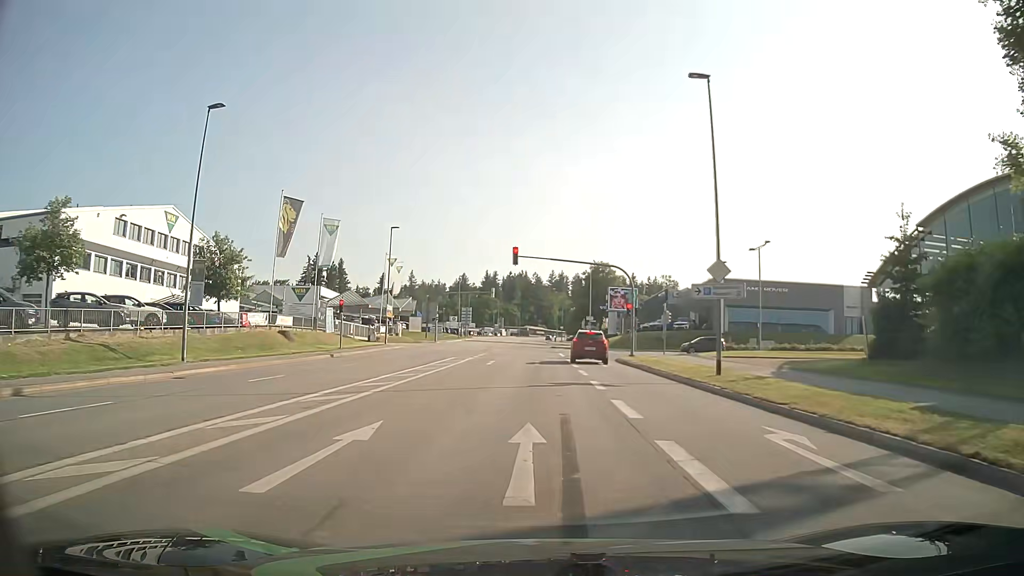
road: tertiary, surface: asphalt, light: Day
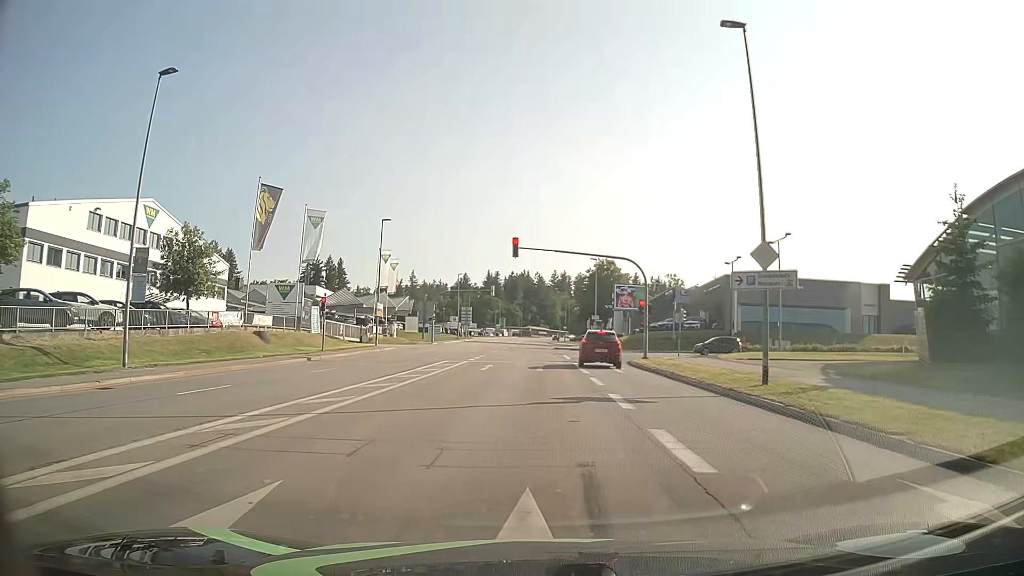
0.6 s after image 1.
(0.0, +4.3) m; 0°
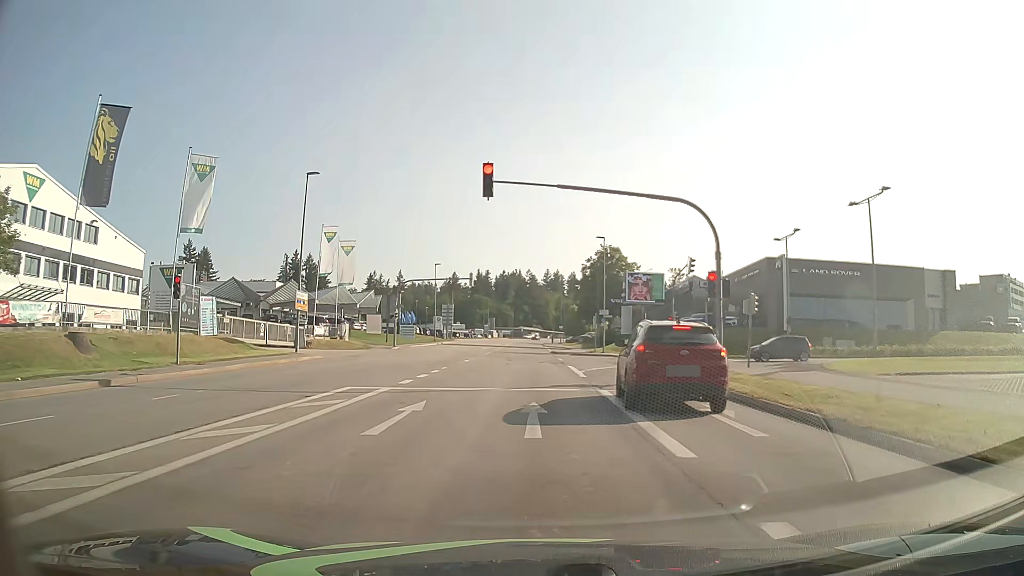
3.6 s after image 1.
(0.0, +16.9) m; +1°
(0, +10) (0, +20) (0, +30) (0, +40) (0, +50) (0, +60) (-1, +70) (-1, +80) (-1, +90) (-1, +100) m
